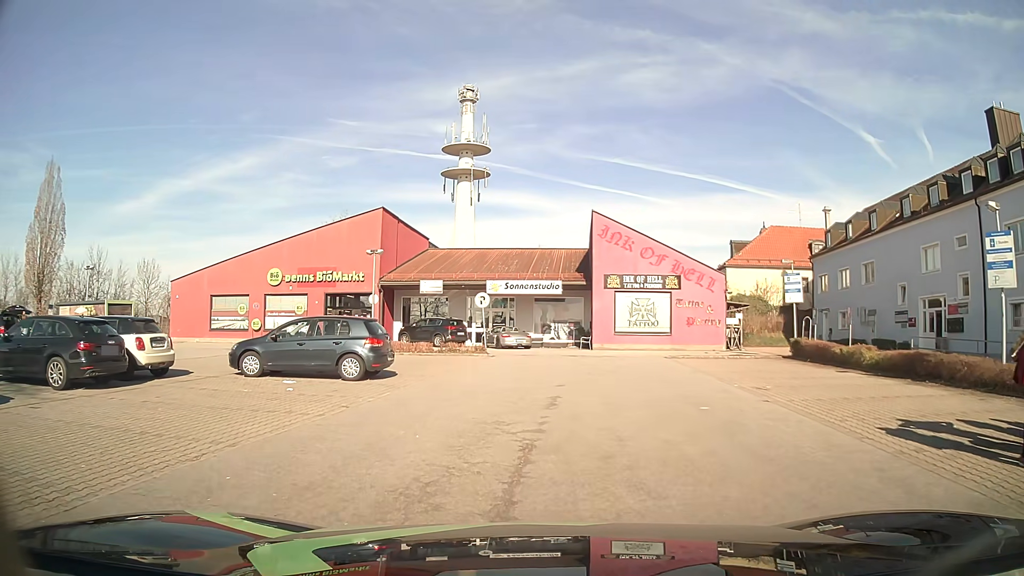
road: service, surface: asphalt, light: Day
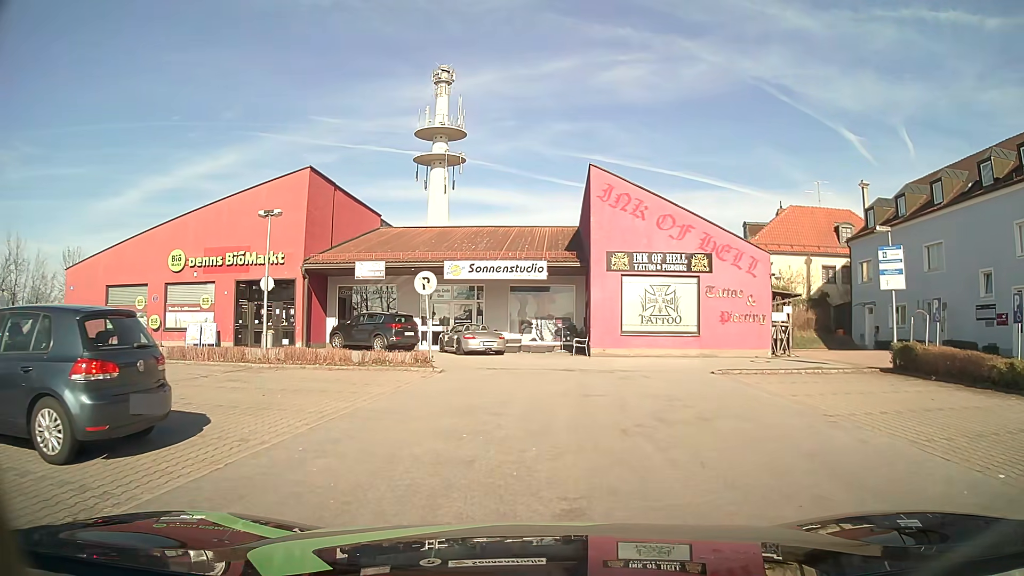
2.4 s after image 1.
(+0.7, +9.9) m; +5°
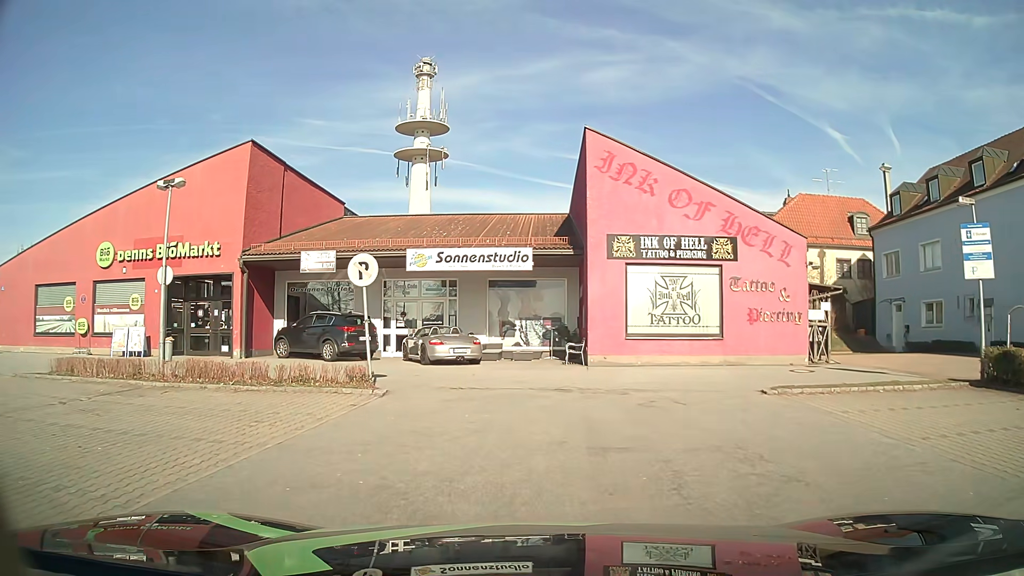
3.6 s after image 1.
(+0.1, +5.0) m; +2°
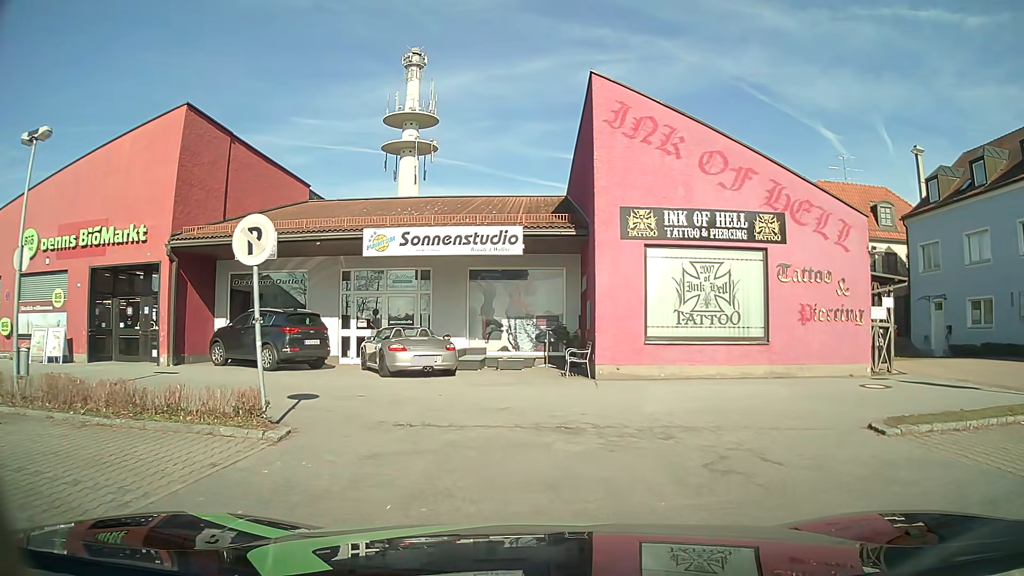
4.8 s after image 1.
(0.0, +4.7) m; +1°
